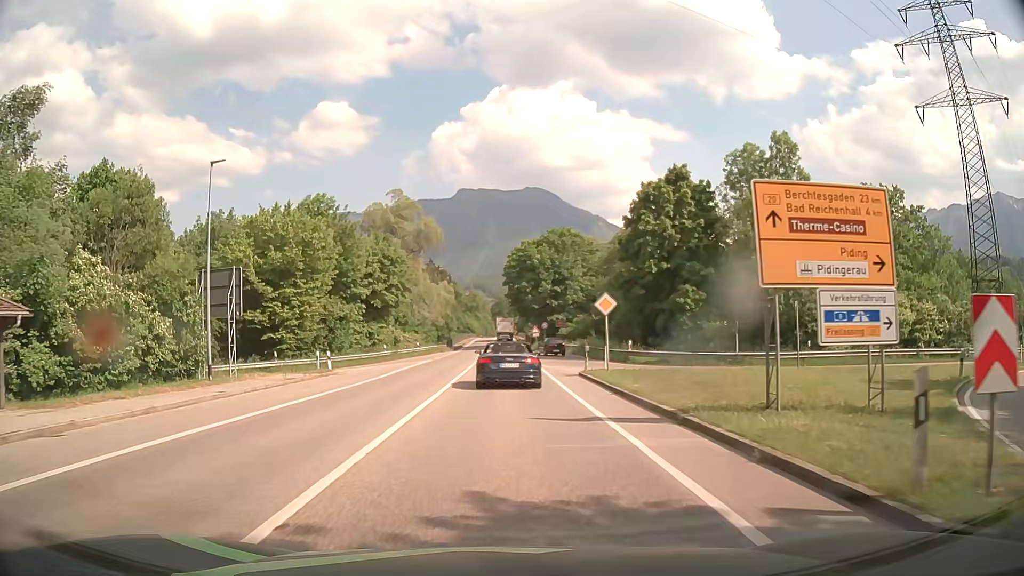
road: primary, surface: asphalt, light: Day
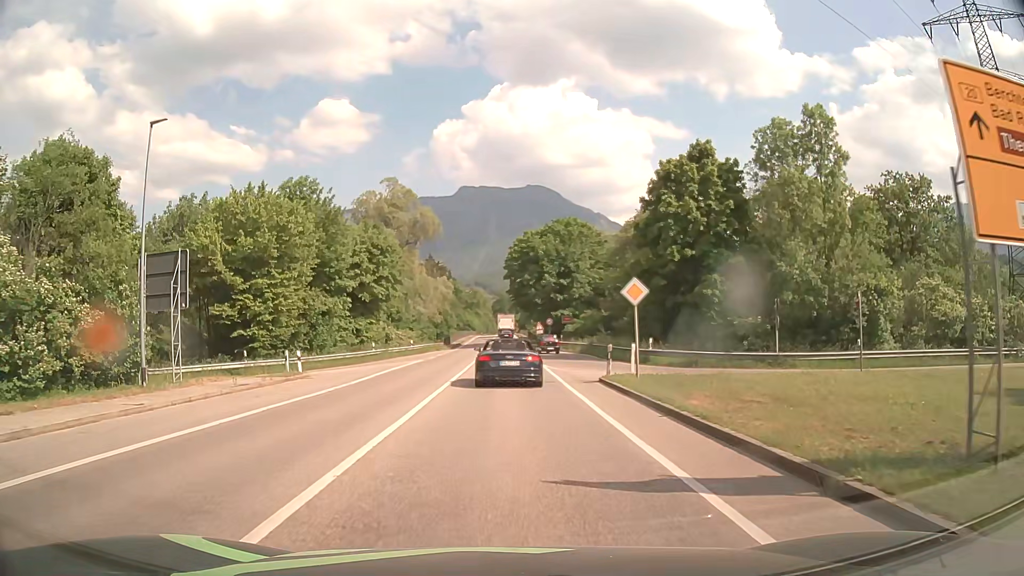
(0.0, +5.4) m; 0°
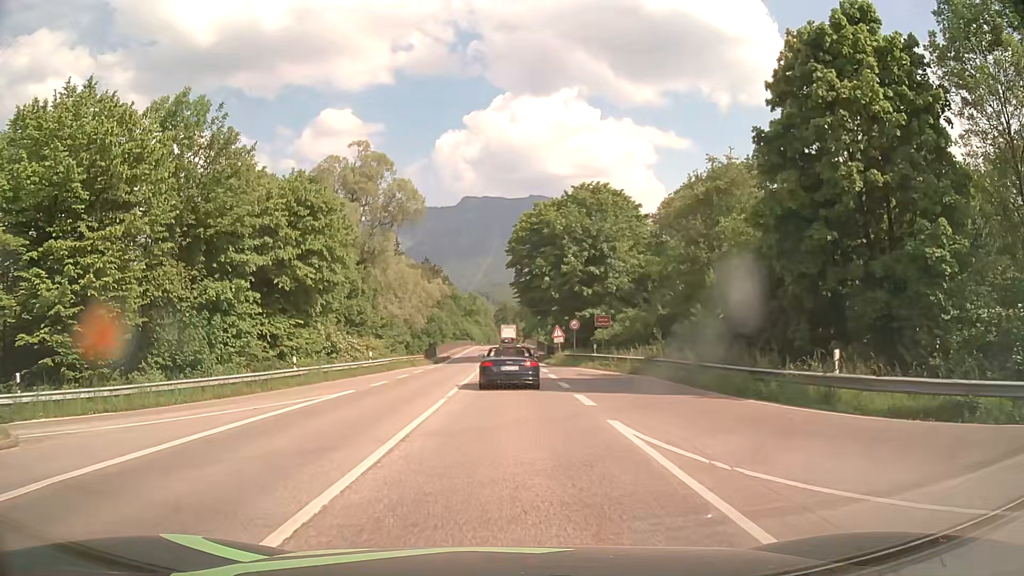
(0.0, +20.1) m; 0°
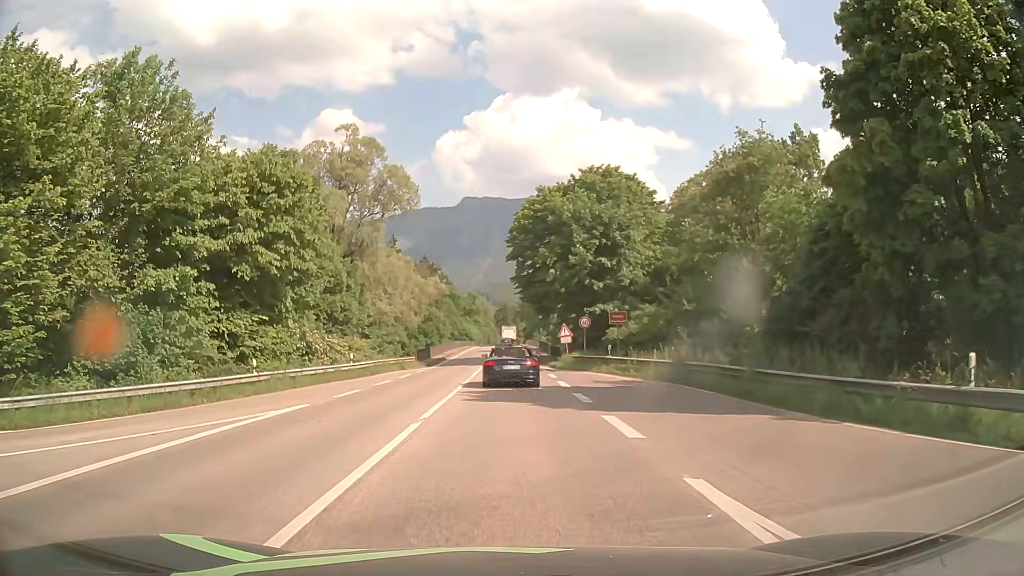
(0.0, +5.3) m; 0°
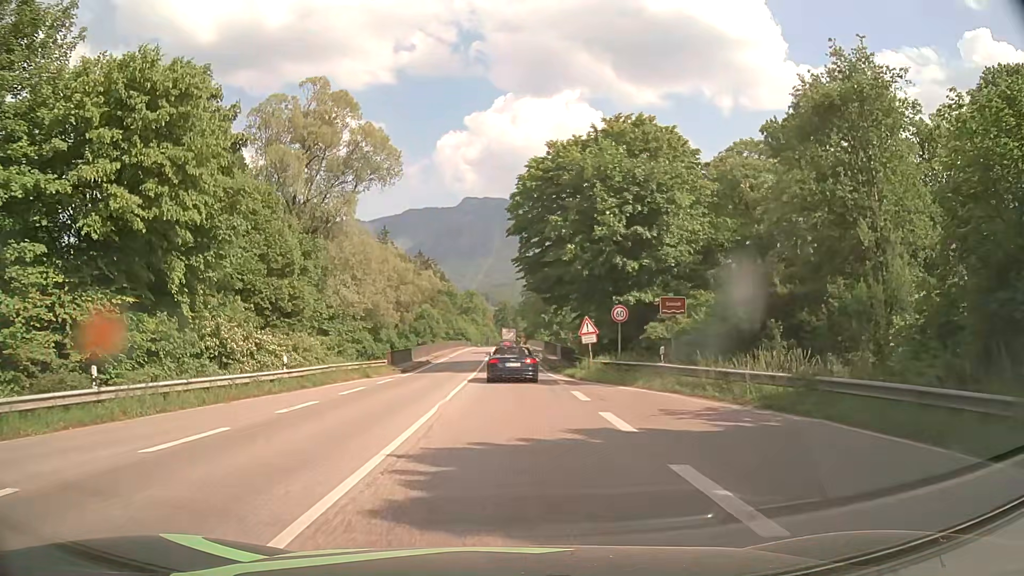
(-0.1, +11.4) m; 0°
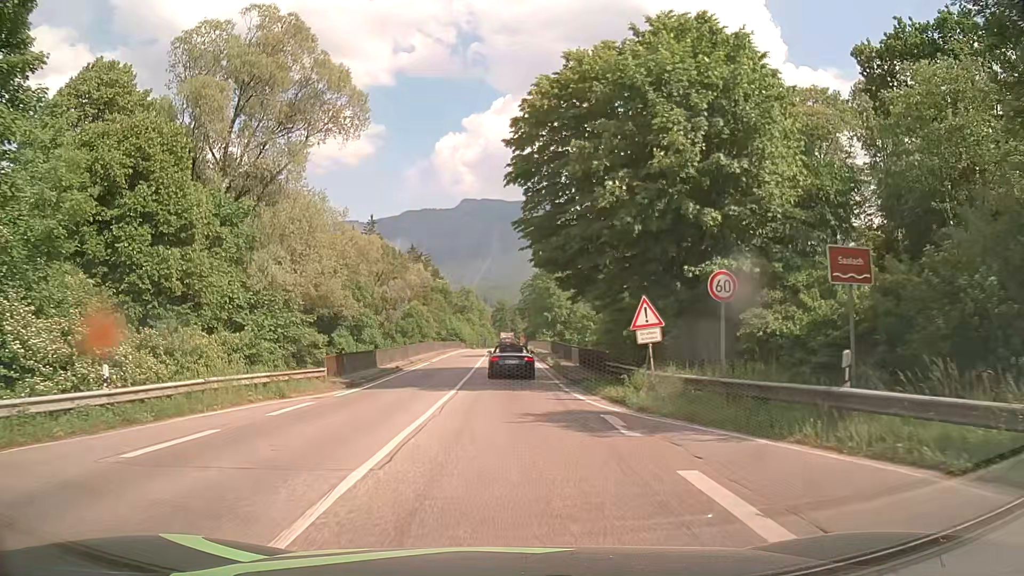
(0.0, +12.5) m; 0°
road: primary_link
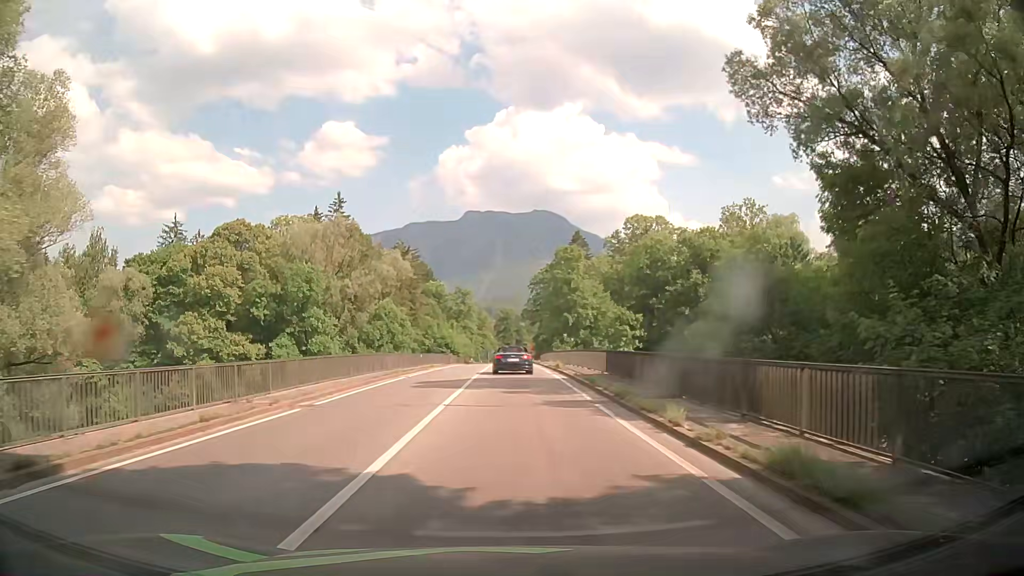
(-0.2, +28.4) m; 0°
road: primary
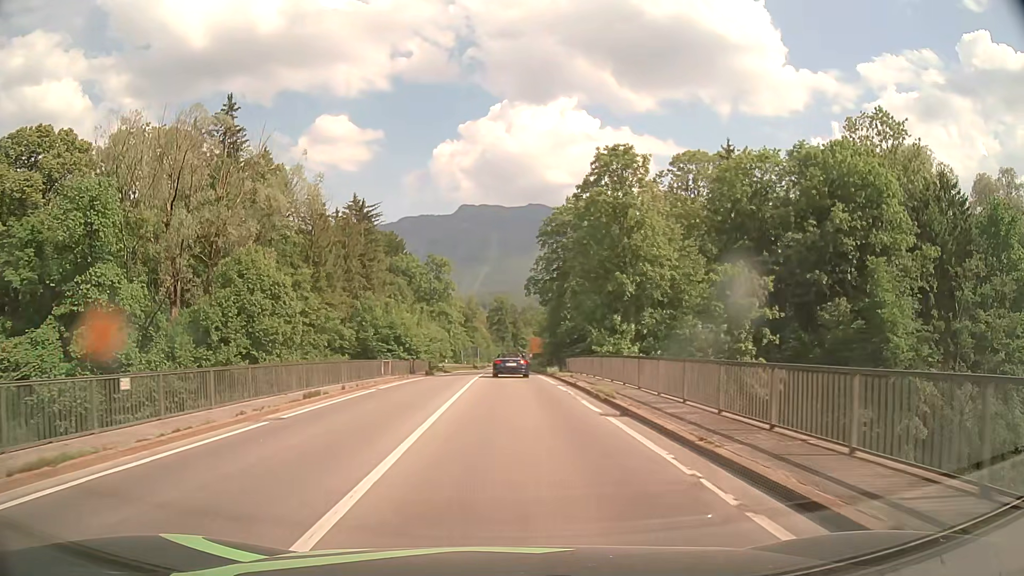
(-0.4, +40.5) m; 0°
(0, +10) (0, +20) (0, +30) (0, +40) (0, +50) (0, +60) (0, +70) (0, +80) (0, +90) (0, +100) m
